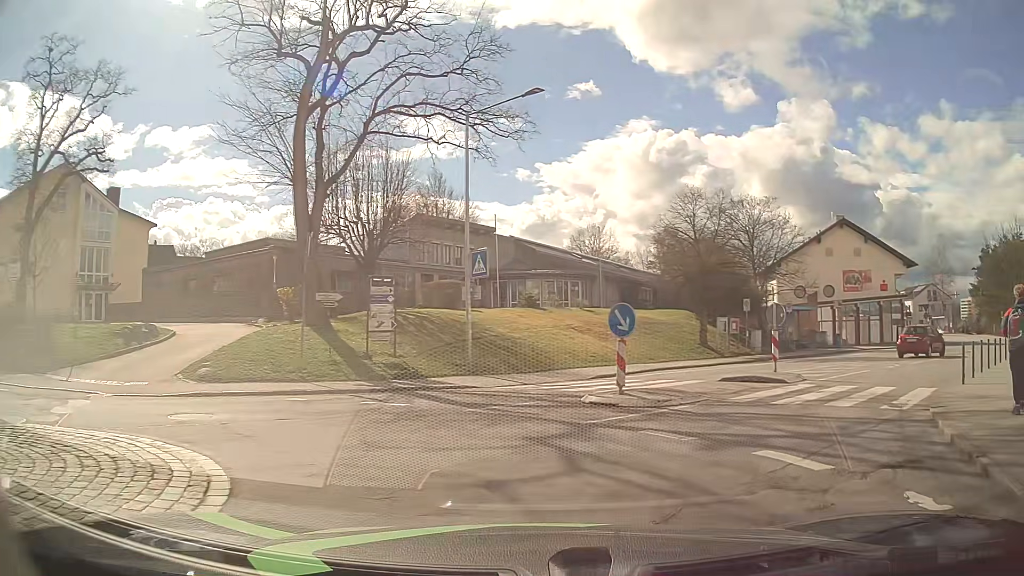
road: tertiary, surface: asphalt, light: Day
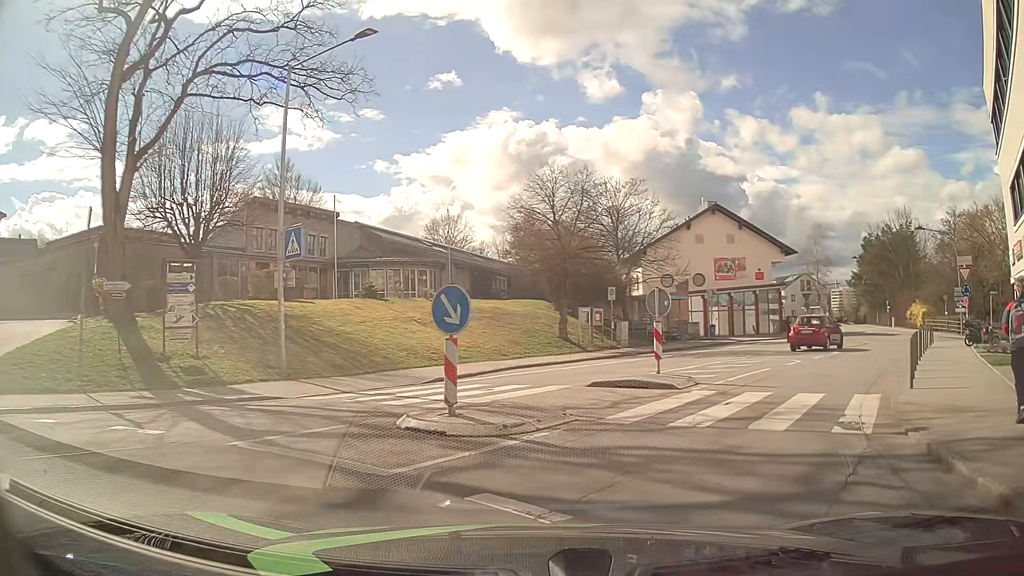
(+0.3, +3.5) m; +11°
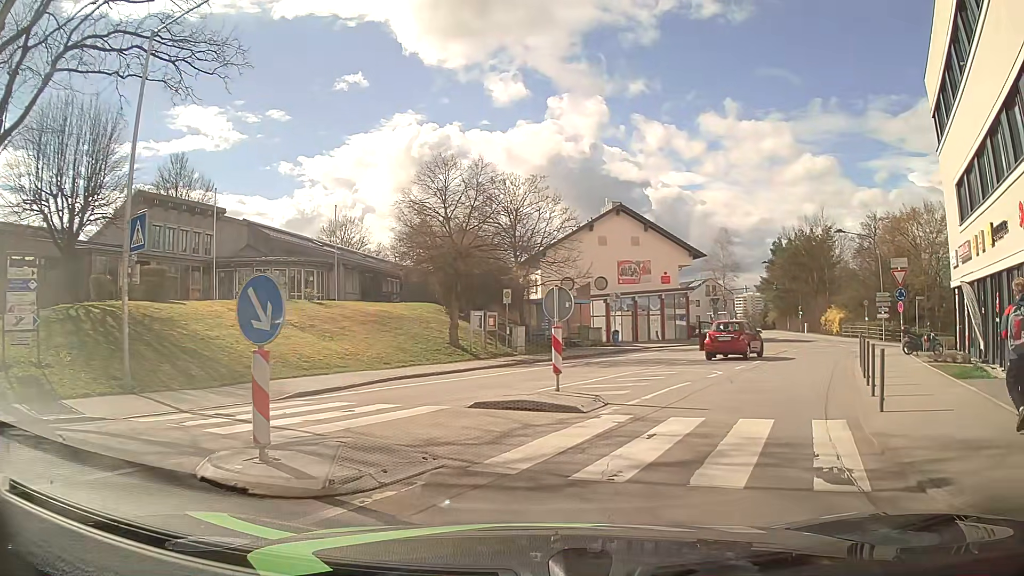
(+0.2, +2.6) m; +8°
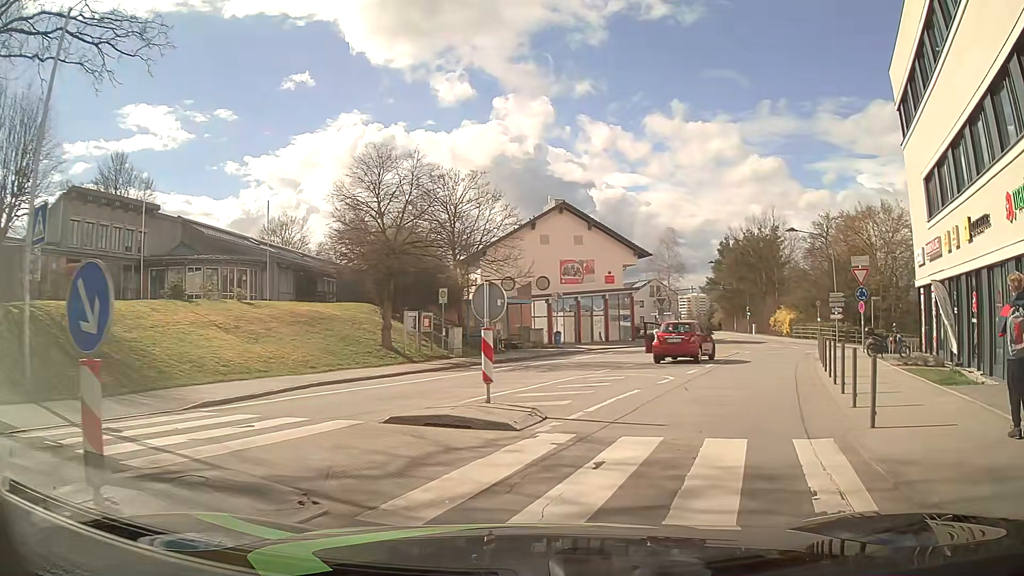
(+0.1, +1.7) m; +7°
